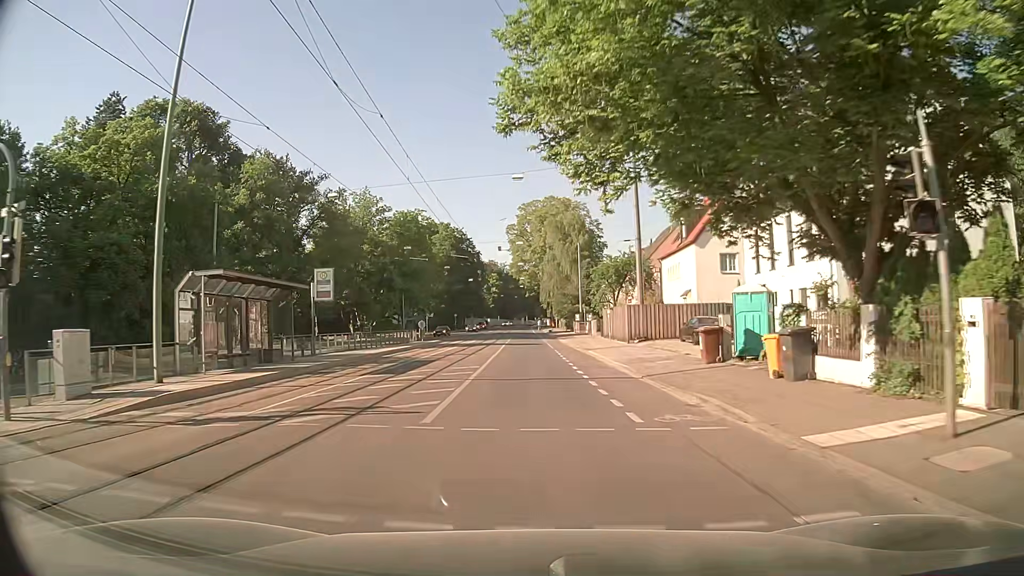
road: secondary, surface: asphalt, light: Day
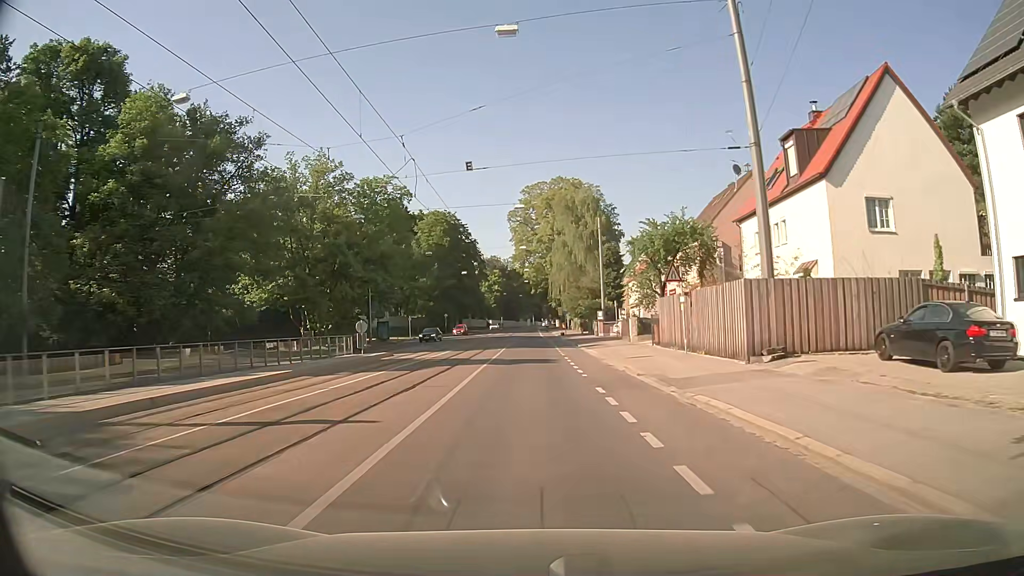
(-0.1, +21.8) m; -1°
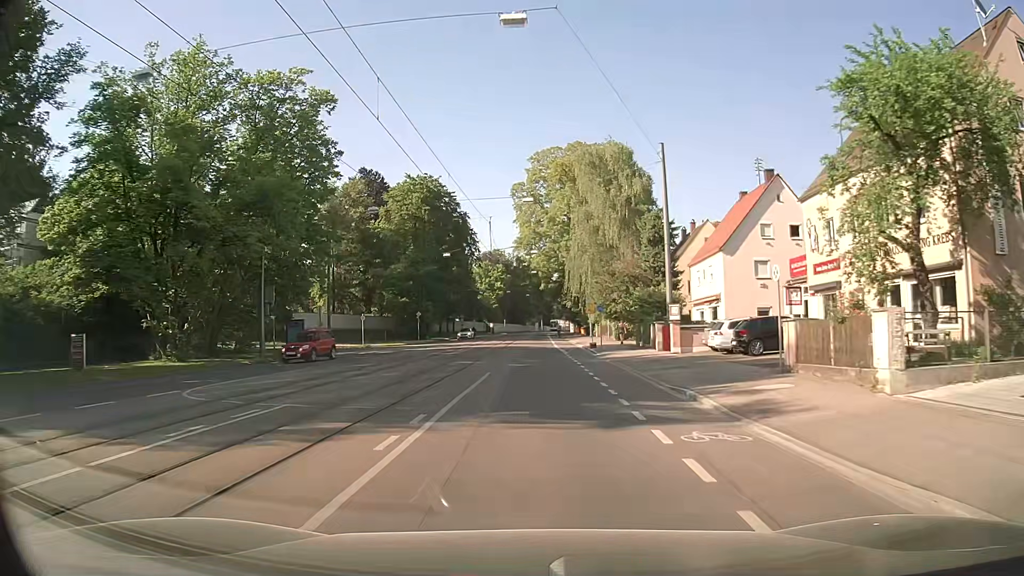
(-0.1, +30.3) m; -1°
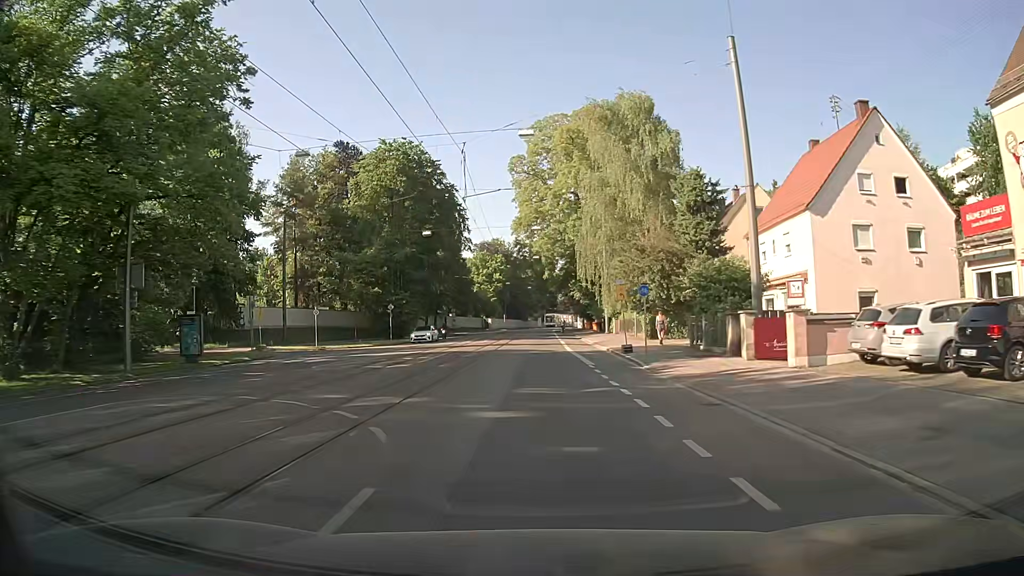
(+0.1, +15.0) m; 0°
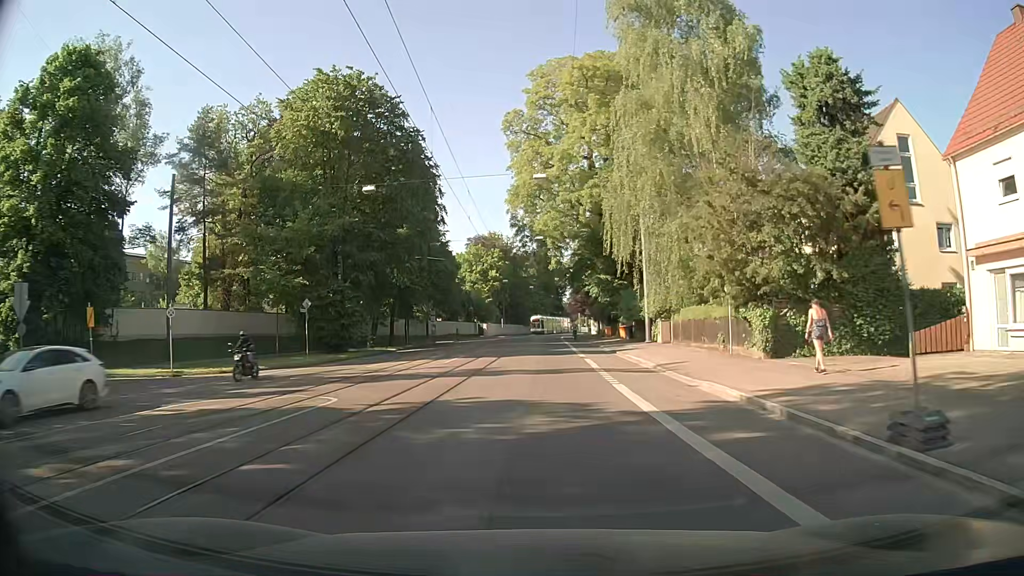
(0.0, +22.0) m; 0°
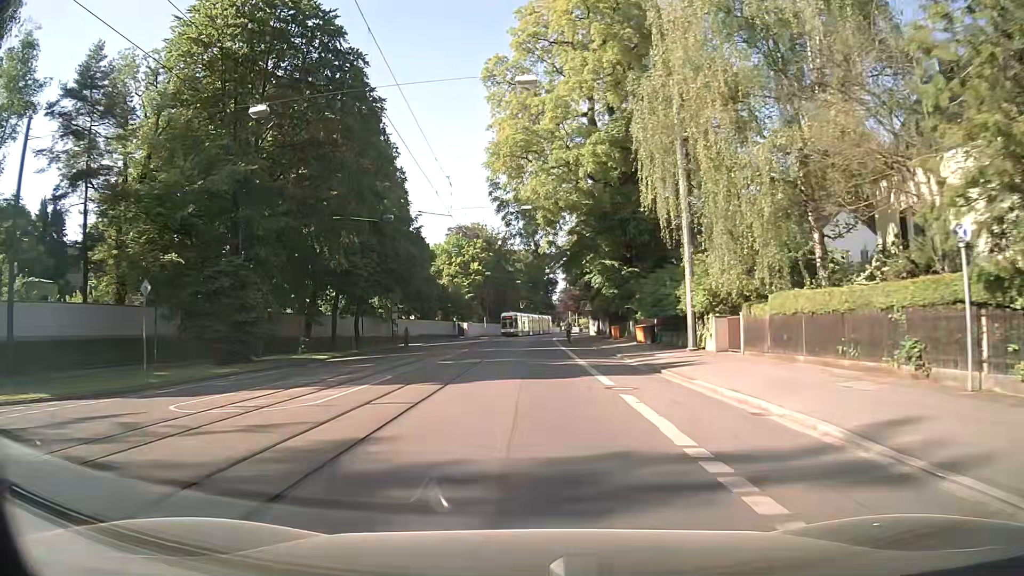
(+0.2, +14.9) m; 0°
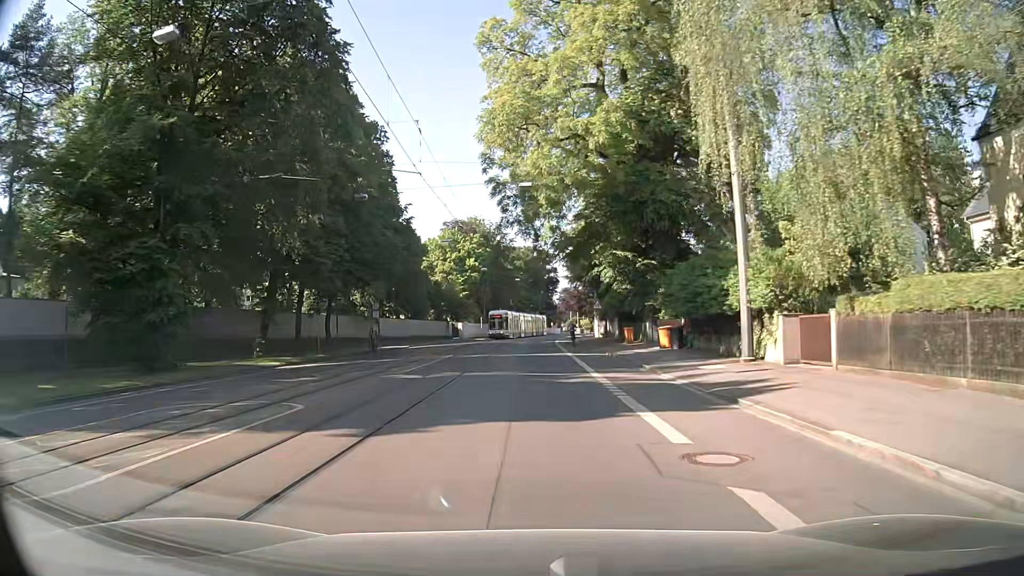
(0.0, +7.5) m; +1°
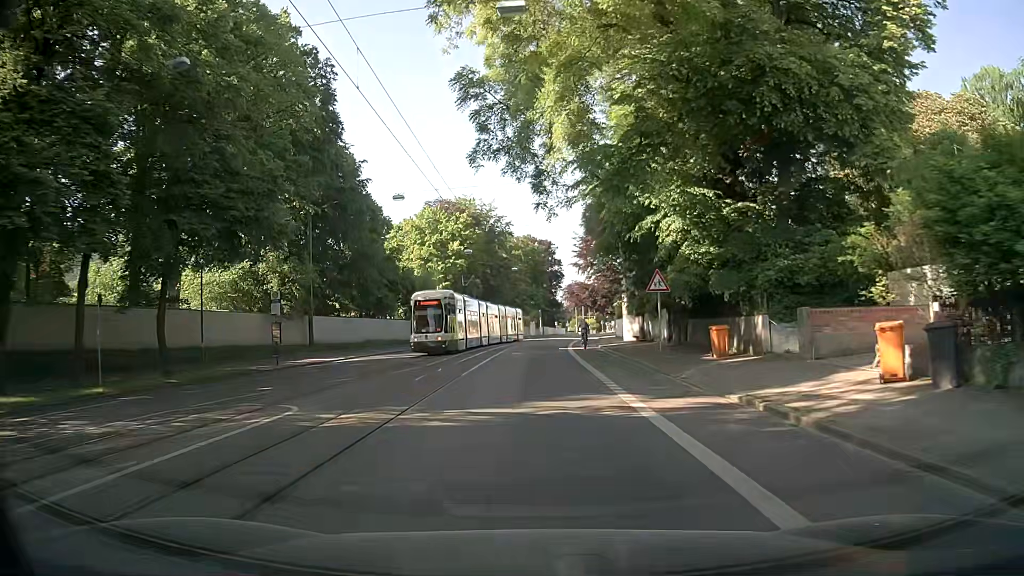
(-0.1, +21.5) m; 0°
(0, +10) (0, +20) (0, +30) (0, +40) (0, +50) (+1, +60) (+2, +70) (+3, +80) (+5, +90) (+7, +100) m
